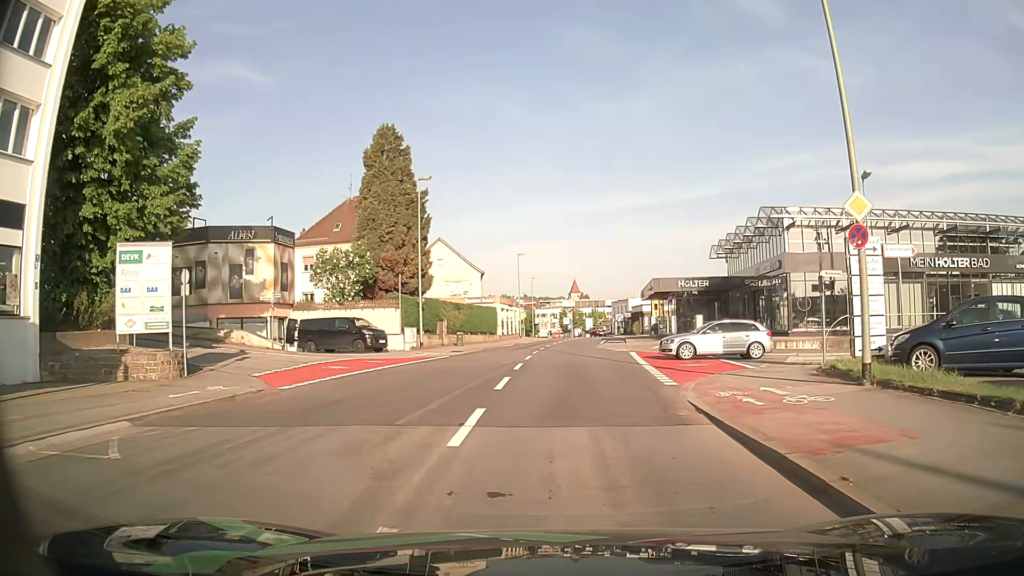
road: tertiary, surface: asphalt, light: Day
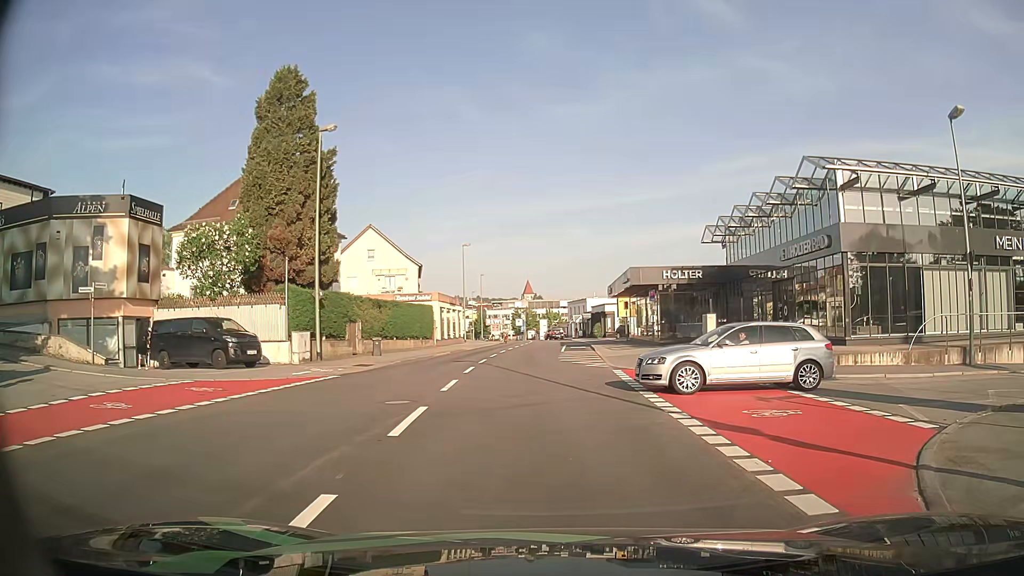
(+0.2, +10.8) m; +3°
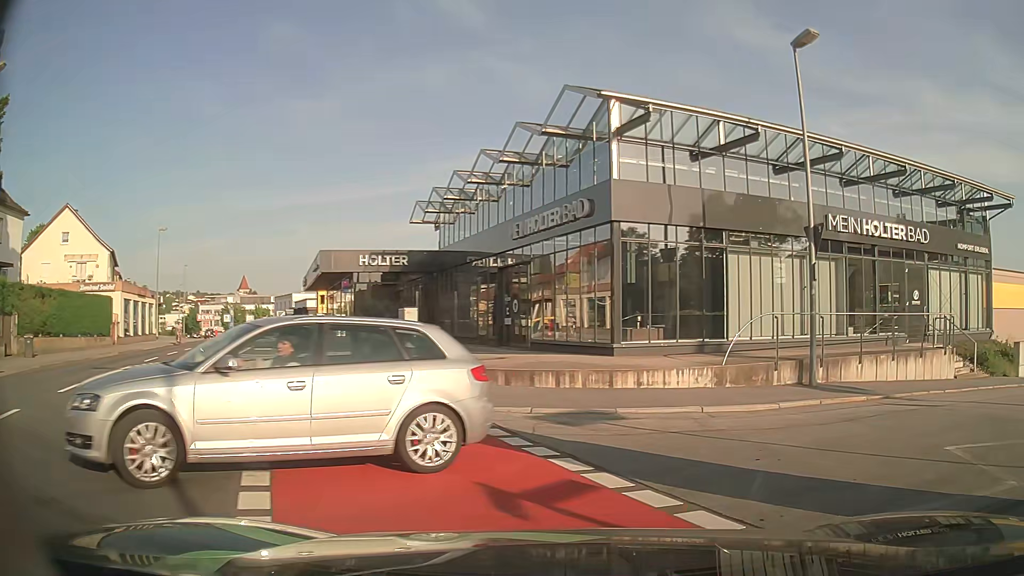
(+1.3, +7.2) m; +23°
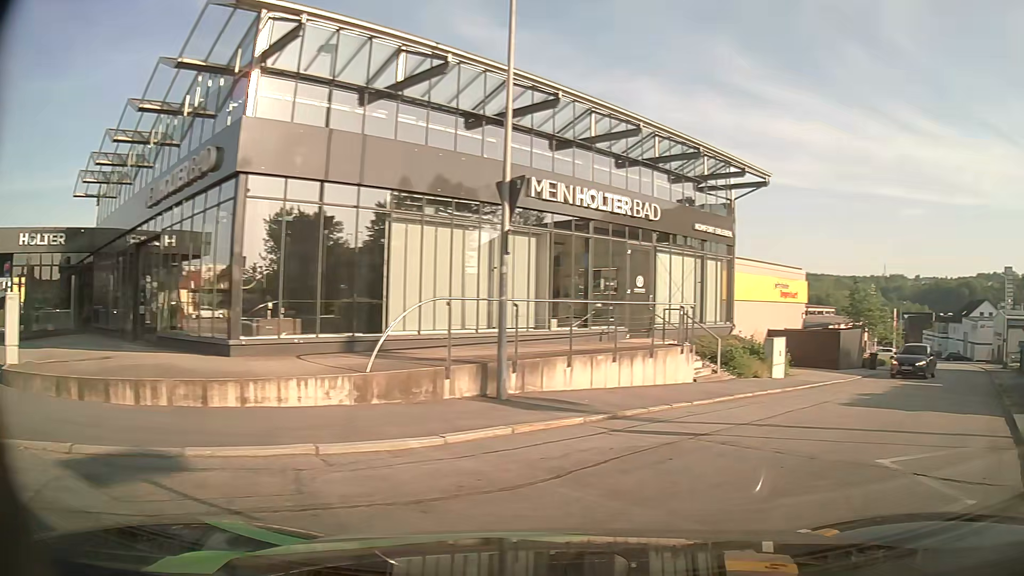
(+0.9, +4.2) m; +25°
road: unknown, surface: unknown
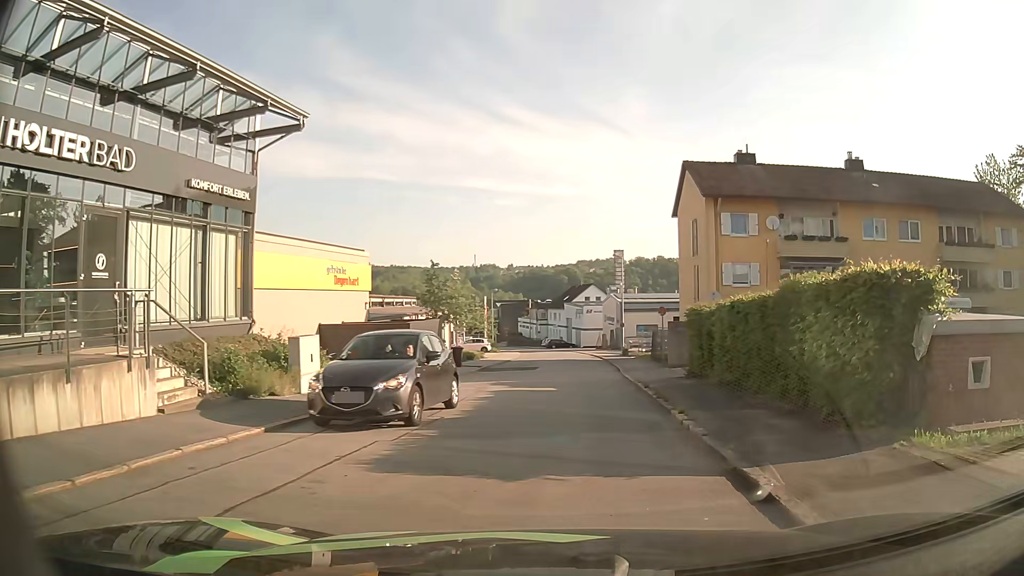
(+2.6, +6.1) m; +36°
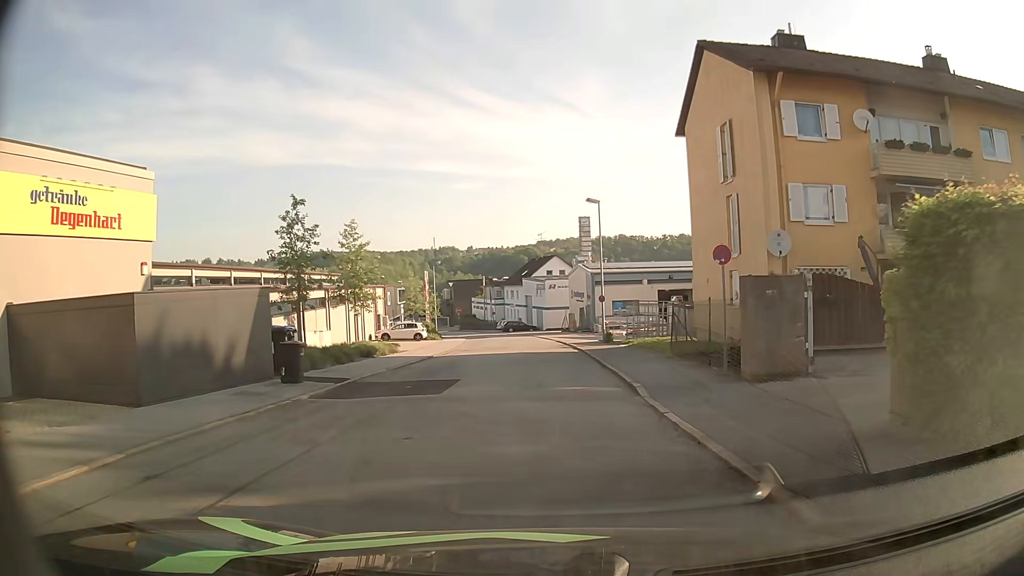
(+1.0, +16.4) m; +5°
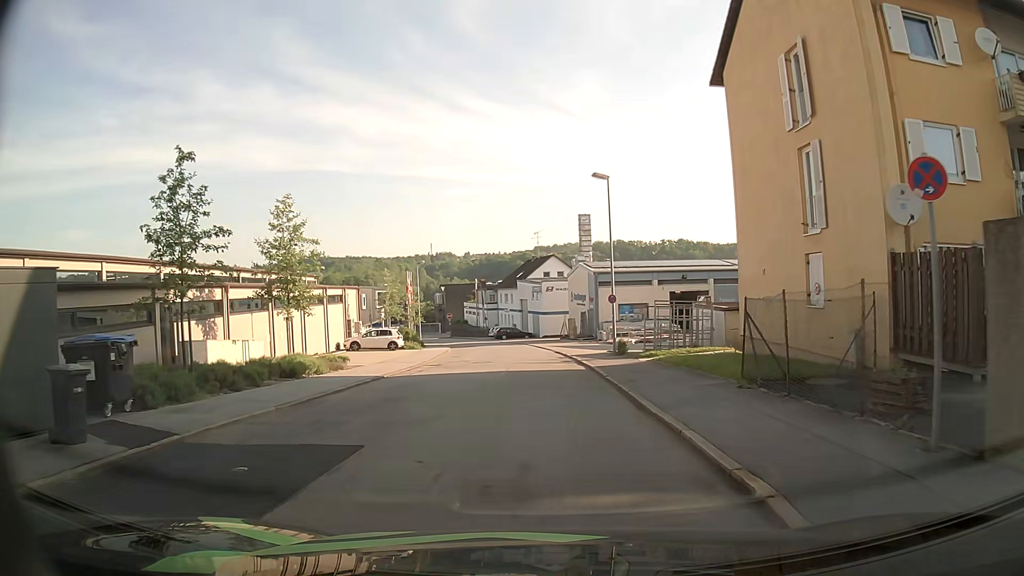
(0.0, +8.0) m; 0°
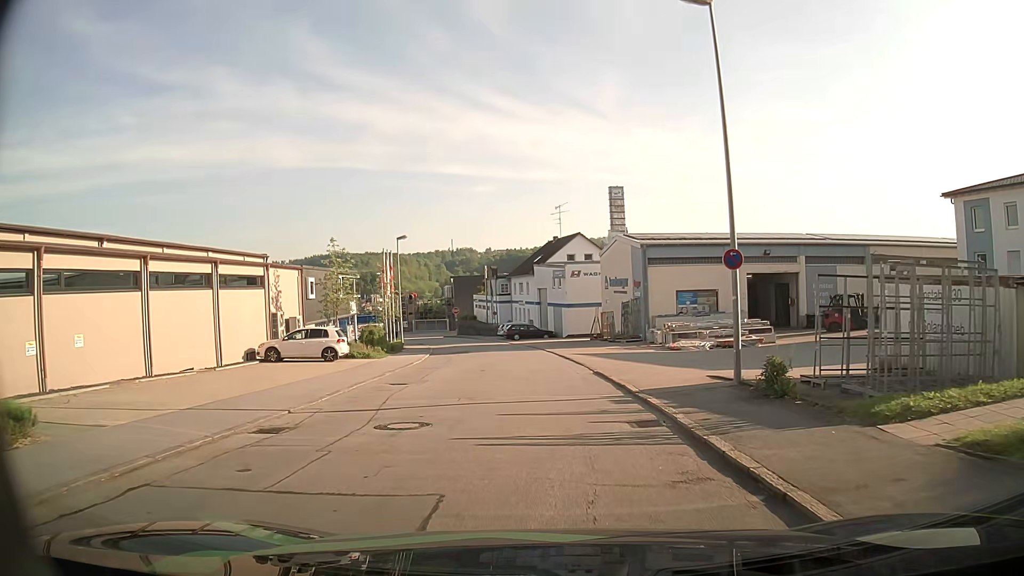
(-0.3, +17.5) m; -2°
(0, +10) (0, +20) (-1, +30) (-2, +40) (-4, +50) (-6, +60) (-9, +69) (-11, +79) (-14, +88) (-16, +98) m
